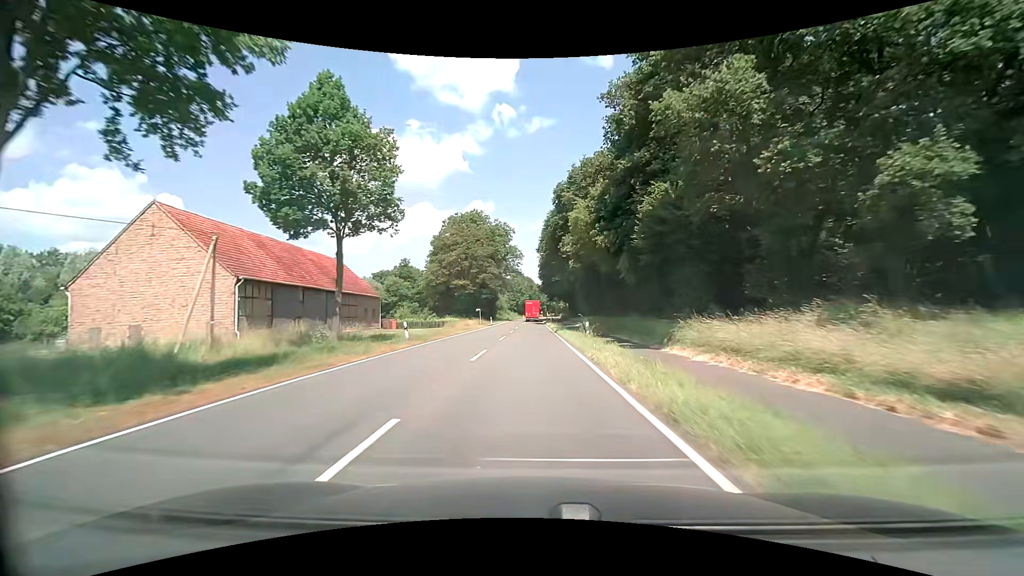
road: secondary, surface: asphalt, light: Day
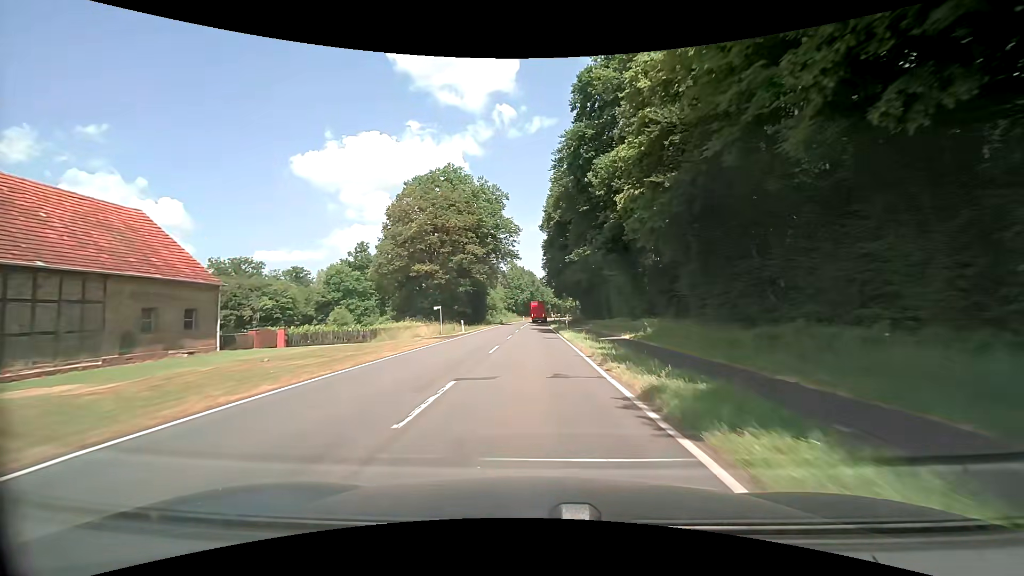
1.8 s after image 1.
(-0.2, +32.2) m; -1°
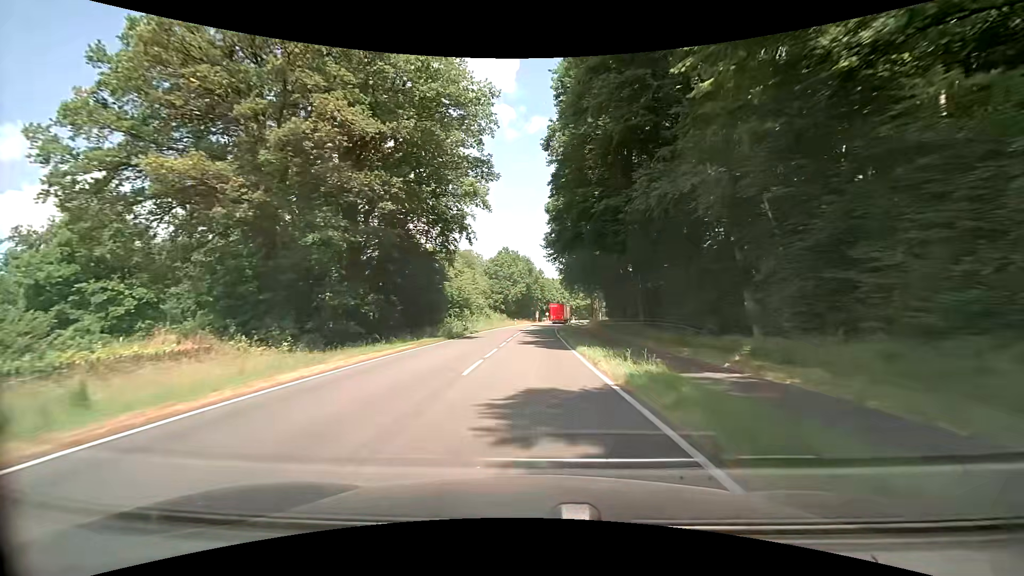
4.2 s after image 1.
(+0.2, +42.9) m; 0°
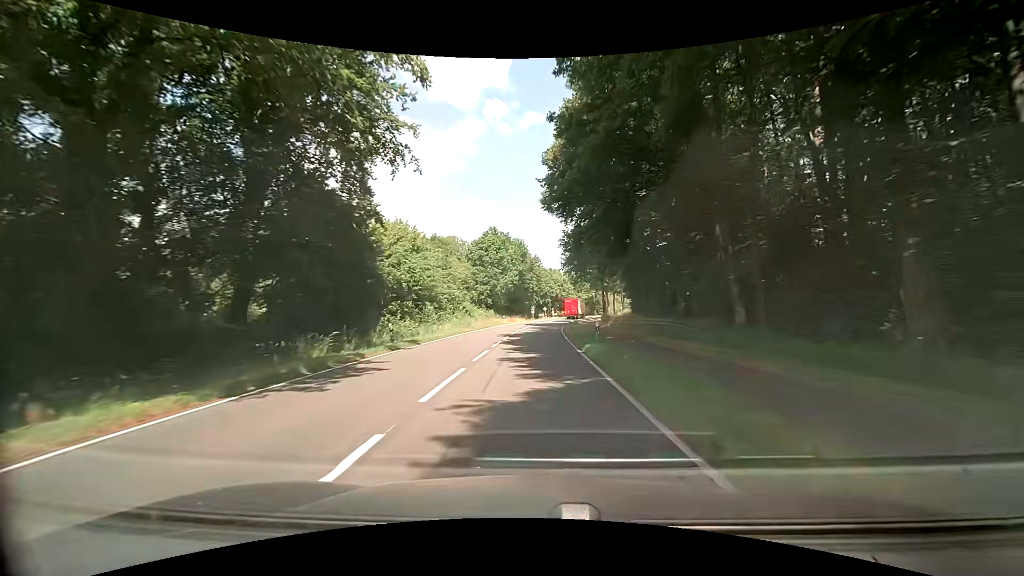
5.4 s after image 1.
(+0.2, +21.5) m; +1°
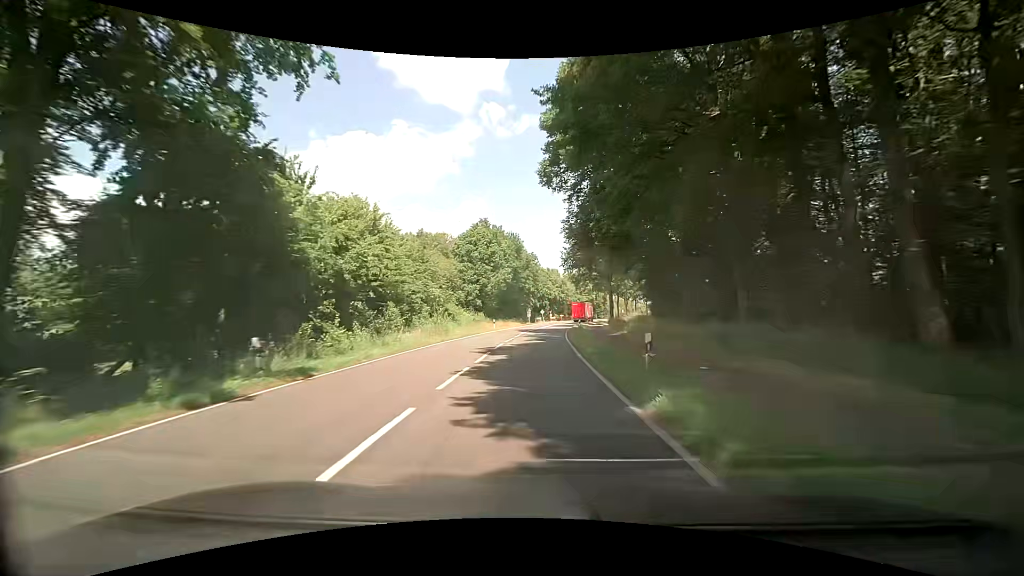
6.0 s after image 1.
(-0.1, +10.7) m; -1°
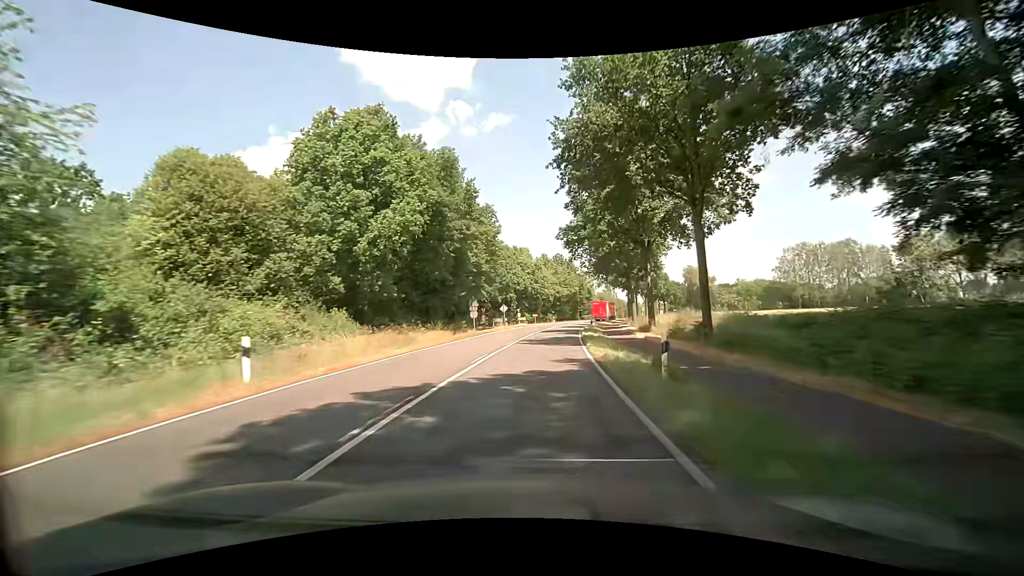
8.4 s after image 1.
(+1.5, +42.9) m; +4°
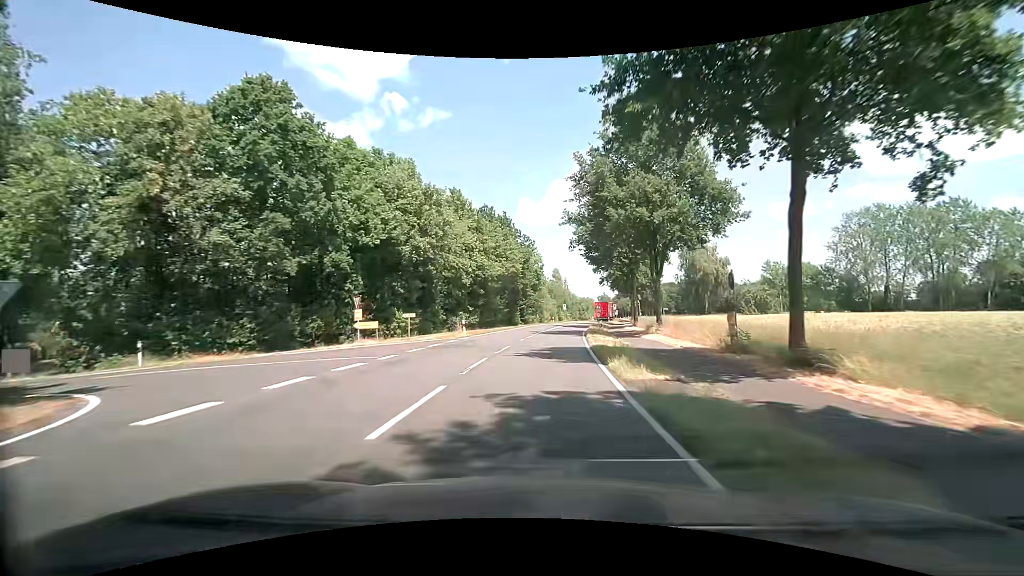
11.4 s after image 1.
(+3.4, +53.5) m; +7°
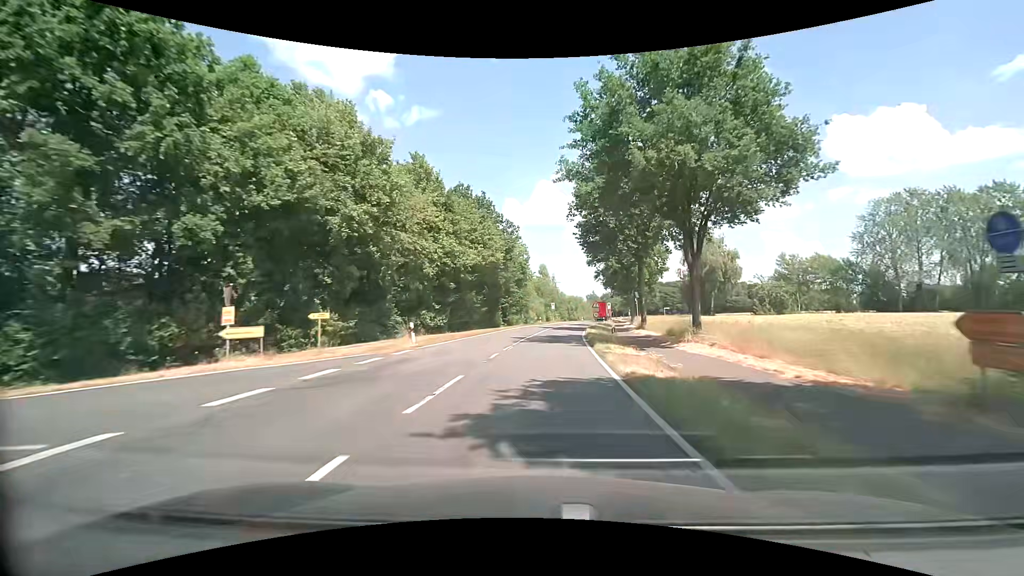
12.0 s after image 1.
(+0.2, +10.7) m; +2°
(0, +10) (+1, +20) (+1, +30) (+2, +40) (+4, +50) (+5, +60) (+7, +70) (+8, +79) (+10, +89) (+12, +99) m
